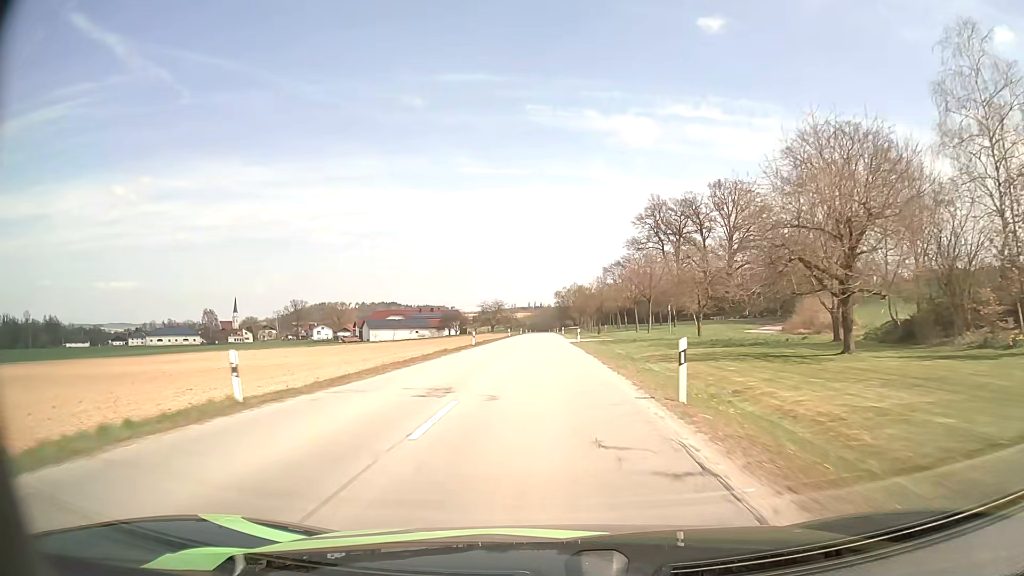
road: secondary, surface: asphalt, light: Day
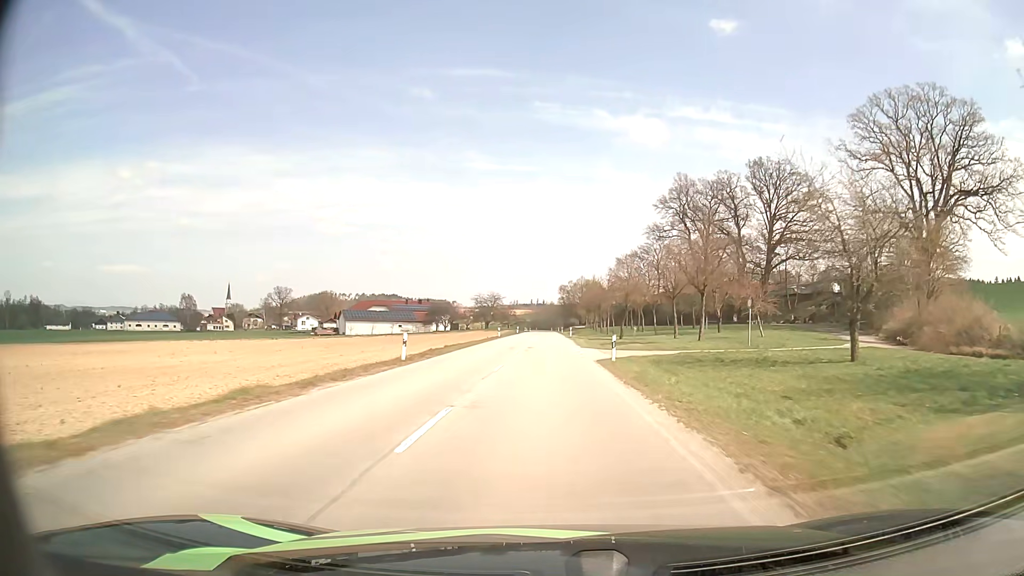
(-0.2, +24.8) m; 0°
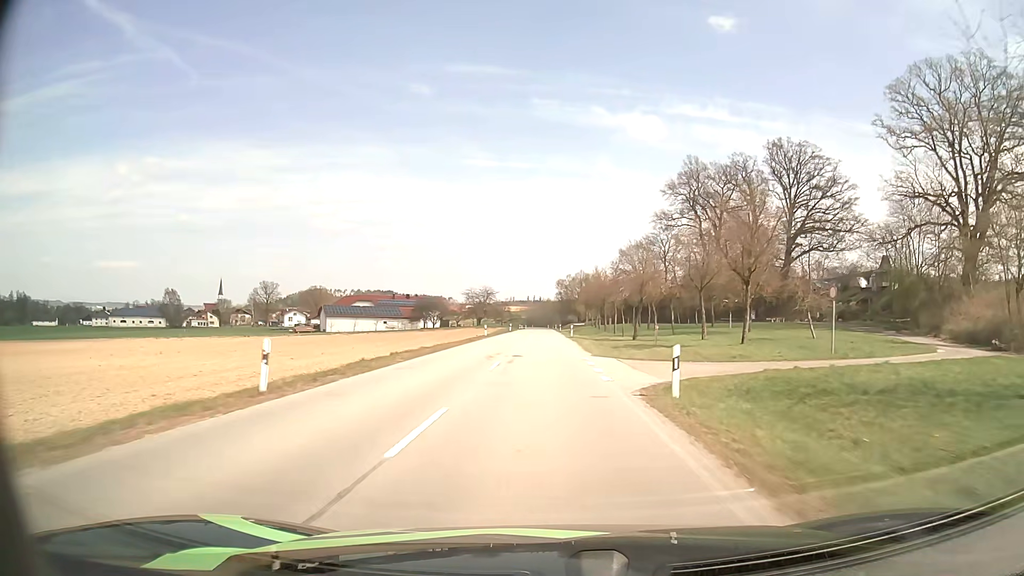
(0.0, +12.5) m; 0°
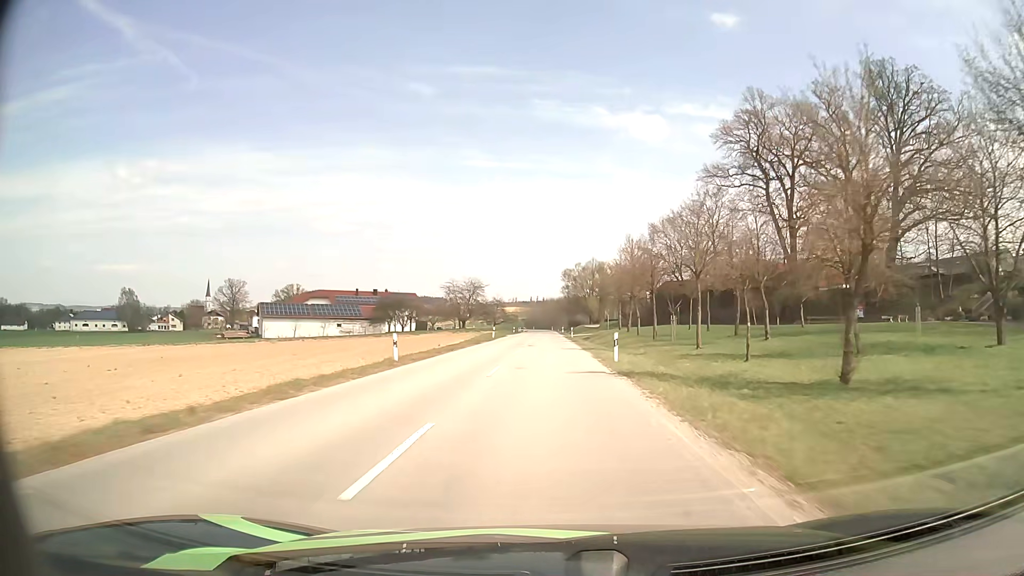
(0.0, +37.8) m; 0°
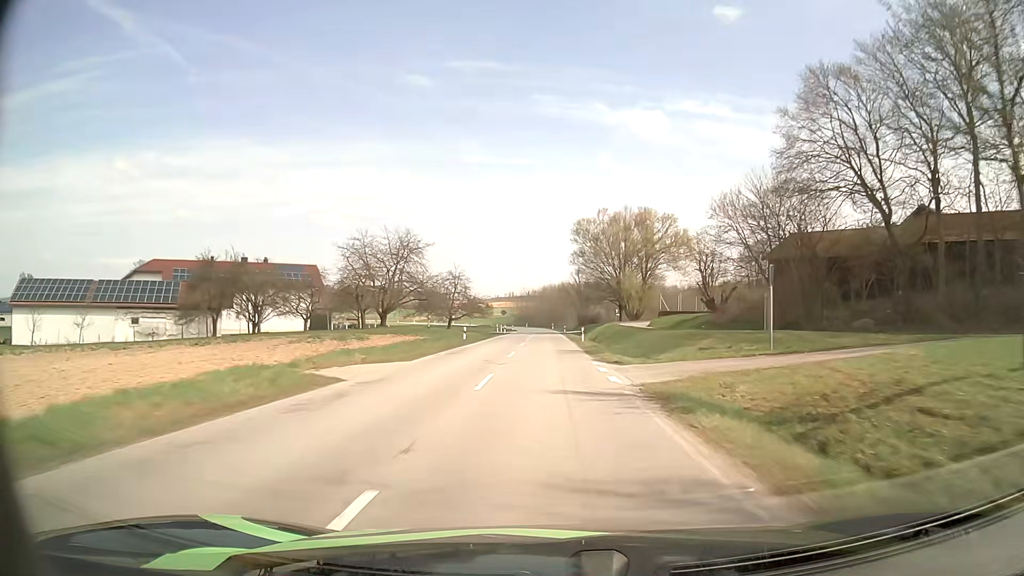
(-0.1, +64.0) m; 0°
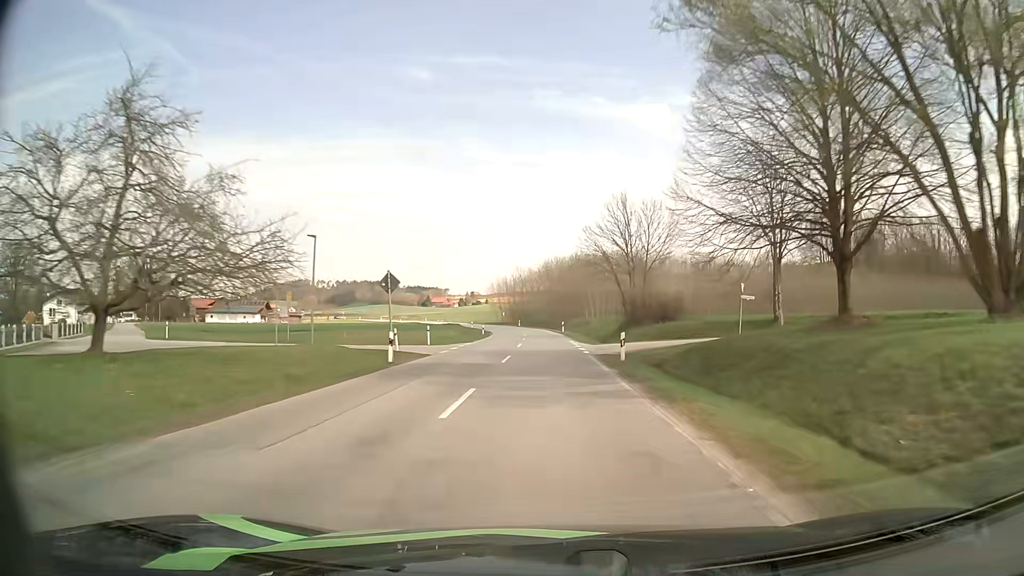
(-0.1, +64.3) m; 0°
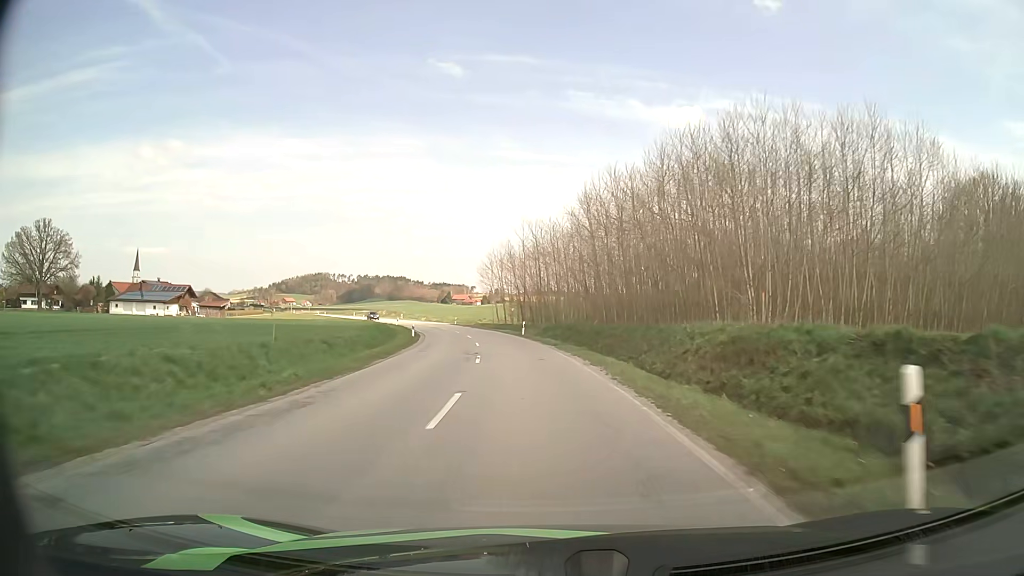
(-0.6, +60.9) m; -2°
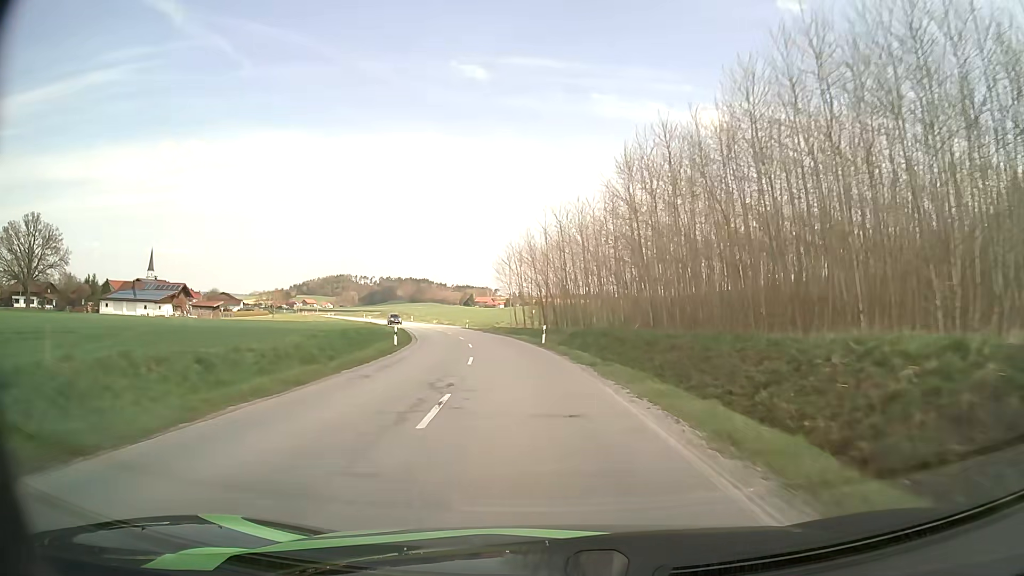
(-0.2, +12.0) m; -2°
(0, +10) (-1, +20) (-2, +30) (-3, +40) (-5, +50) (-7, +59) (-9, +69) (-12, +79) (-15, +88) (-18, +98) m
